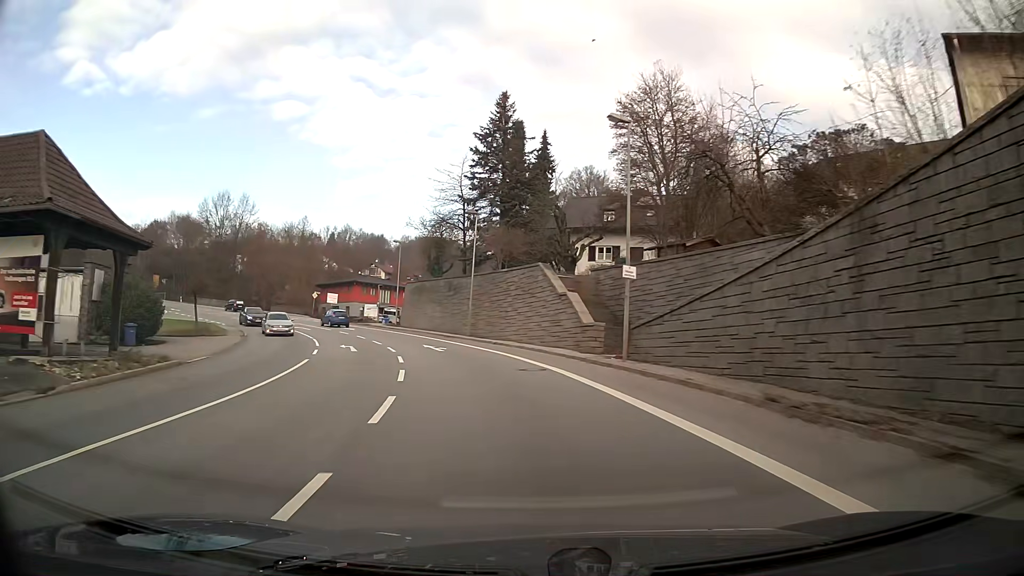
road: primary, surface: asphalt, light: Day
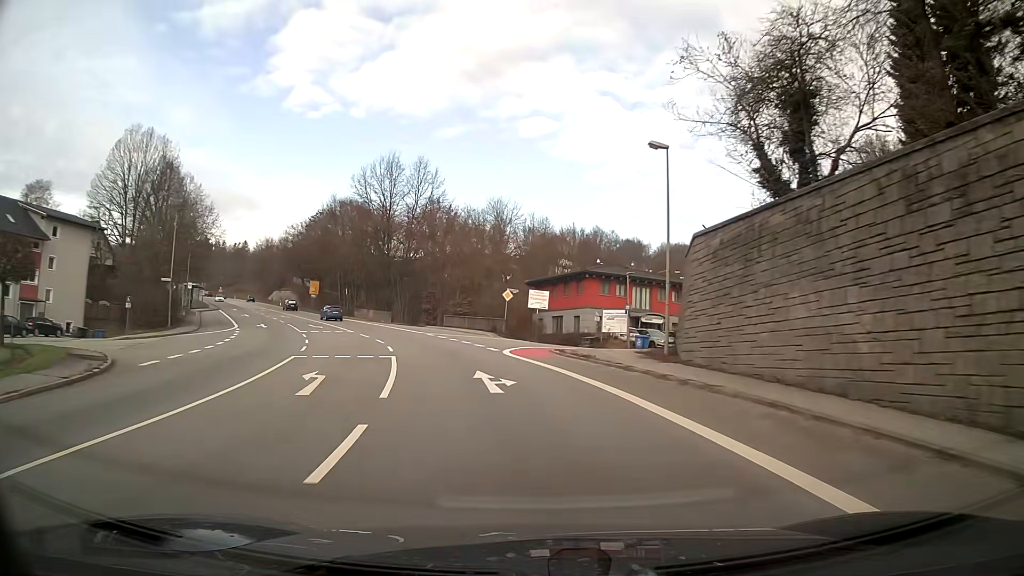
(-7.7, +39.0) m; -22°
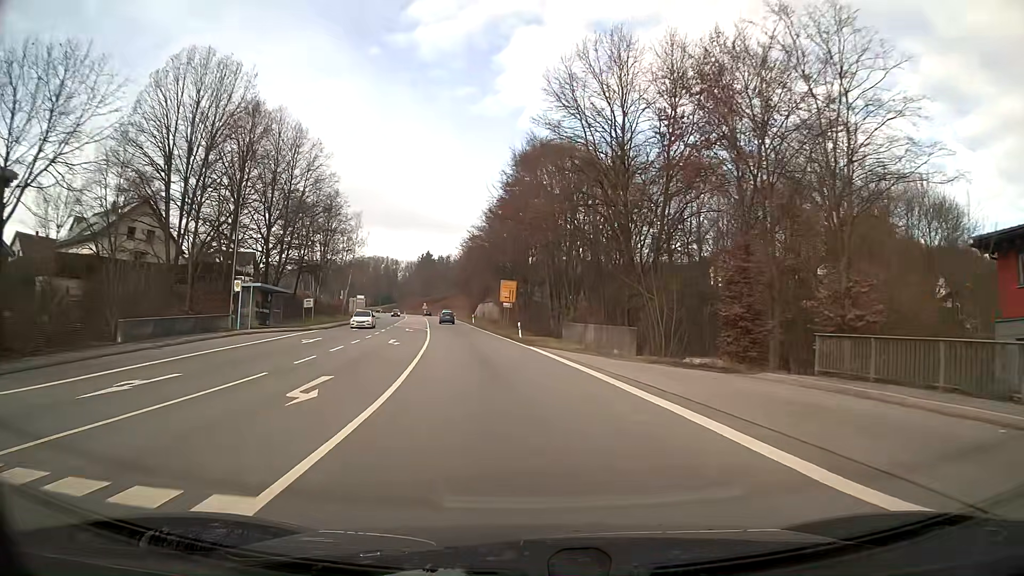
(-7.5, +39.9) m; -20°
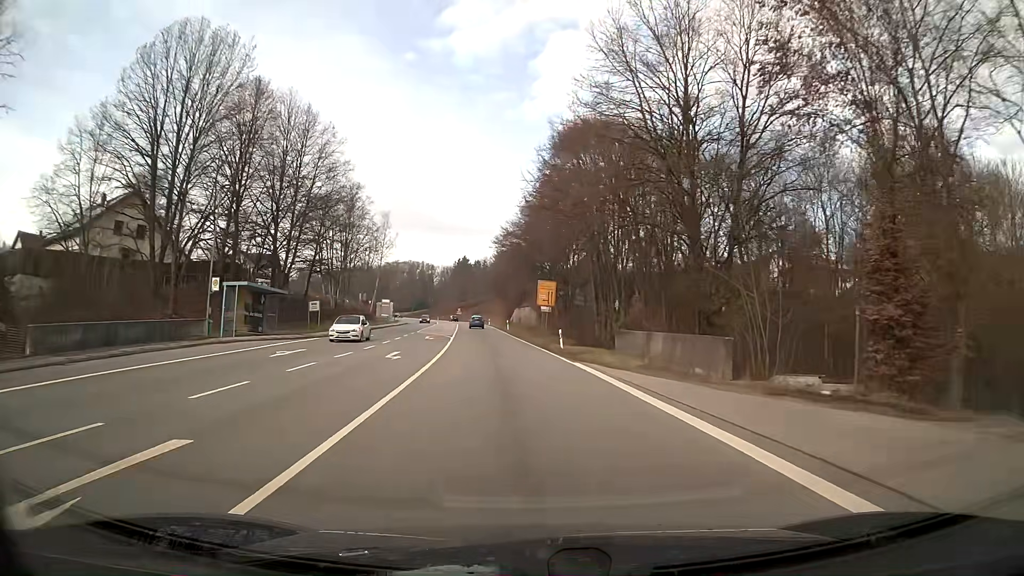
(-0.2, +8.2) m; -3°
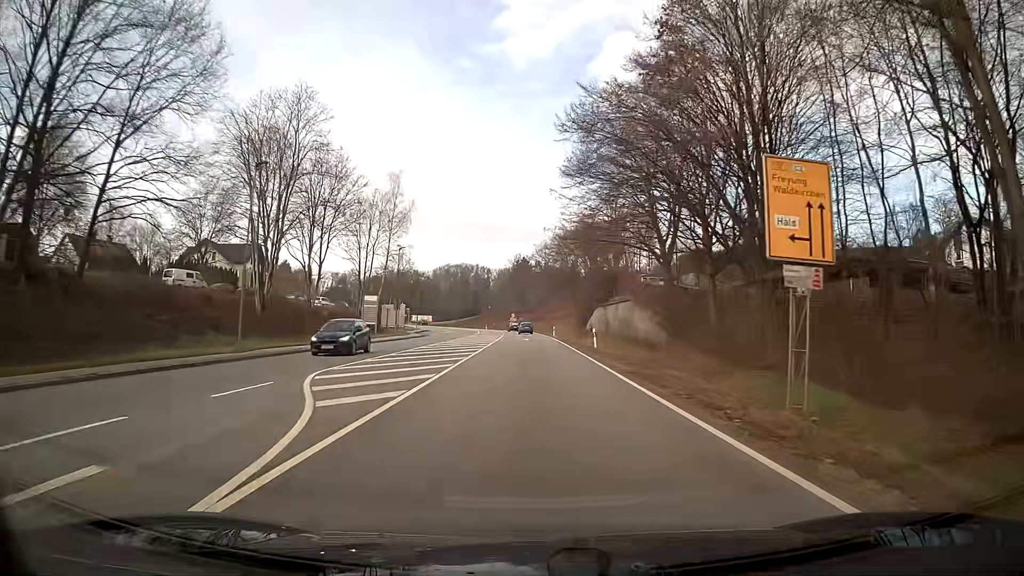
(-2.0, +42.2) m; -4°
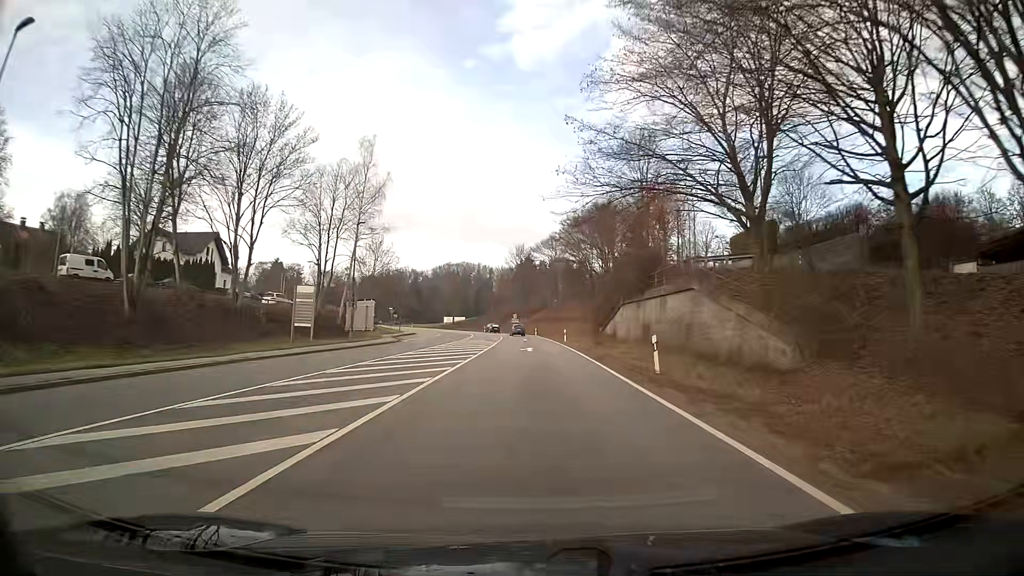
(0.0, +17.3) m; 0°
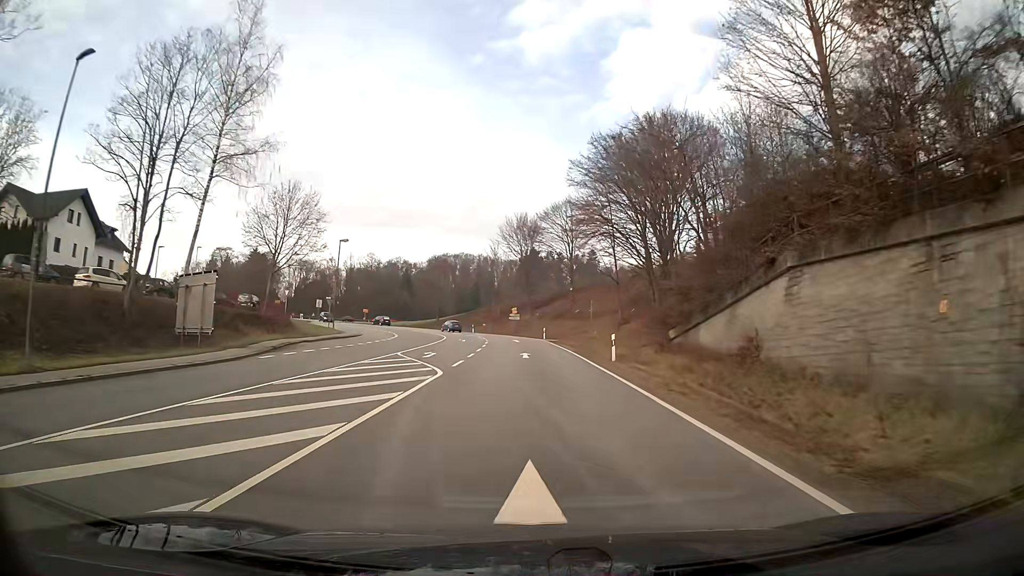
(-0.1, +32.7) m; -1°
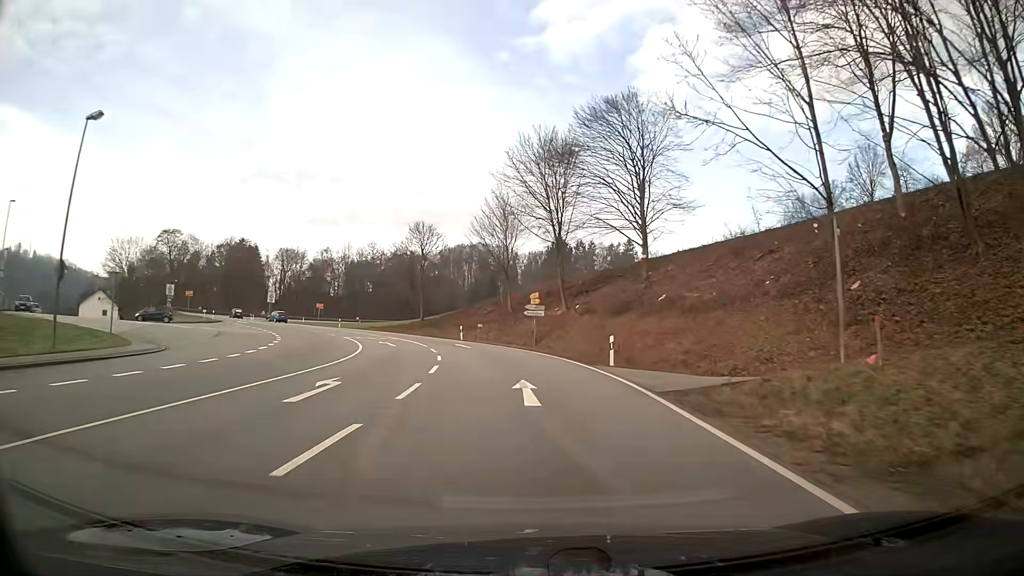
(-0.8, +39.7) m; -3°
(0, +10) (-1, +20) (-3, +30) (-5, +39) (-9, +49) (-14, +57) (-20, +65) (-27, +73) (-33, +81) (-39, +88) m
